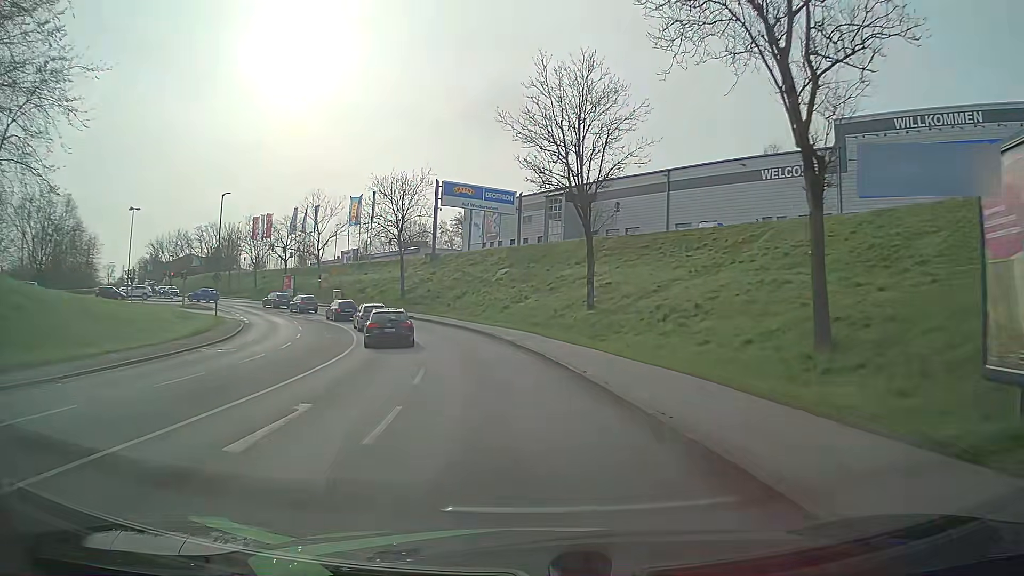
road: tertiary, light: Day
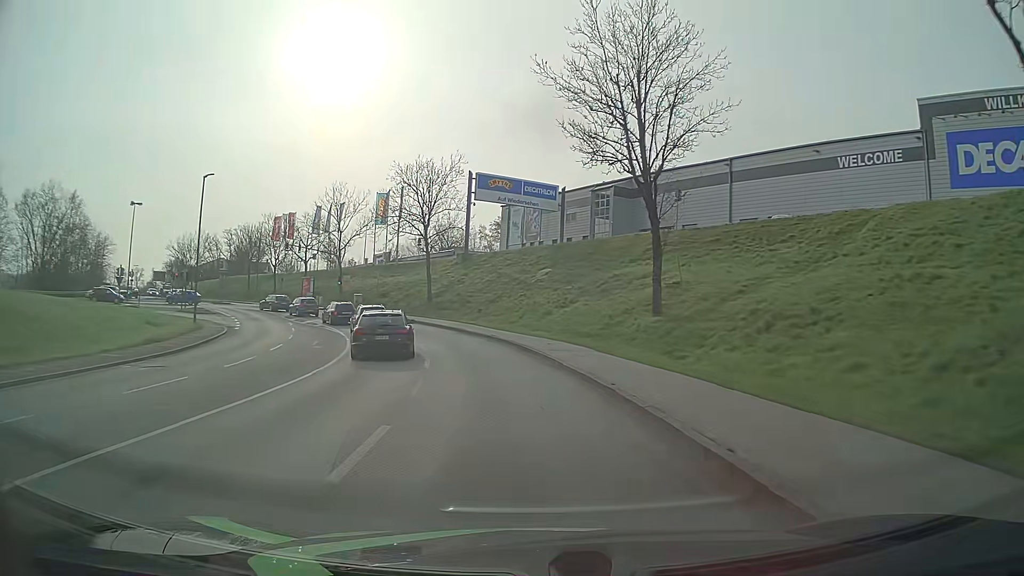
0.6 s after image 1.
(-0.1, +7.9) m; -3°
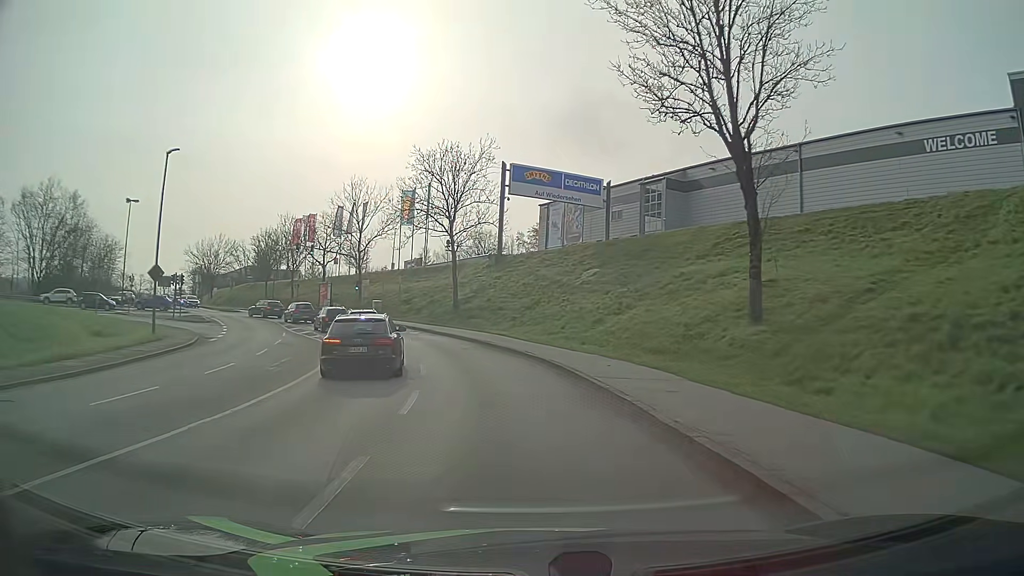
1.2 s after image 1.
(-0.2, +7.8) m; -4°
(0, +10) (-2, +20) (-4, +30) (-8, +39) (-12, +48) (-18, +56) (-24, +64) (-30, +72) (-36, +80) (-43, +87) m
